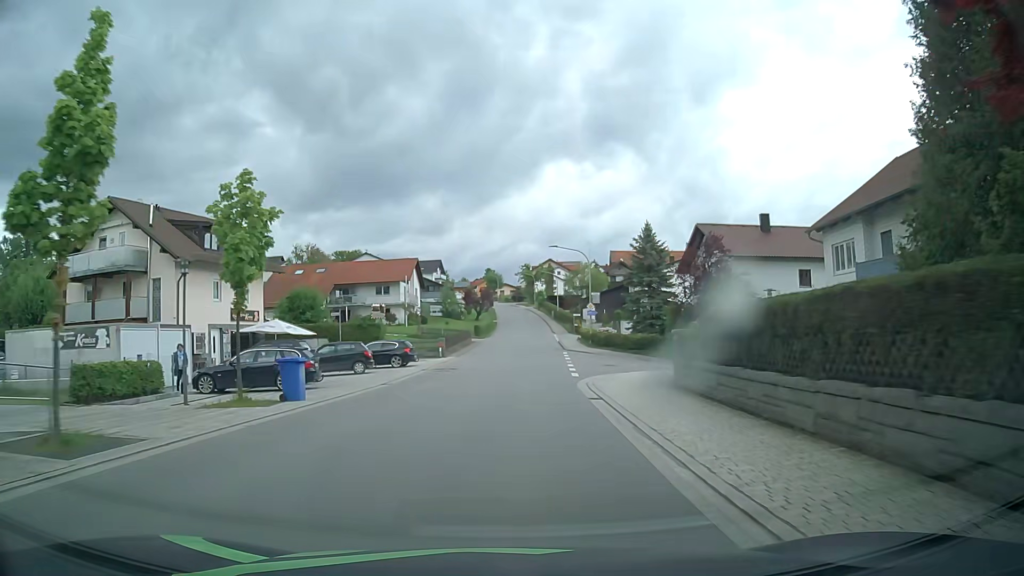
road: tertiary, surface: asphalt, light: Day
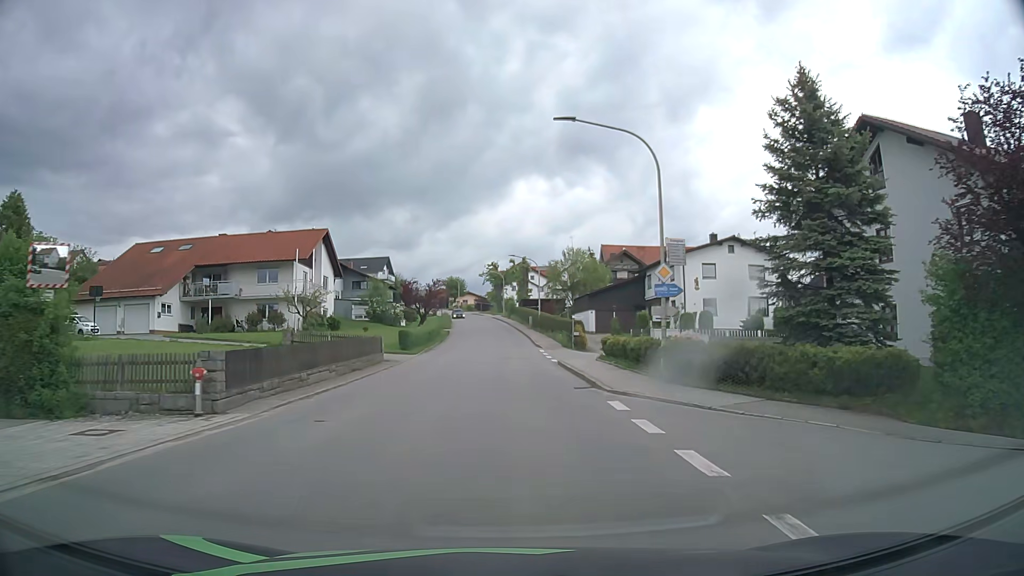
(+1.0, +30.8) m; +3°
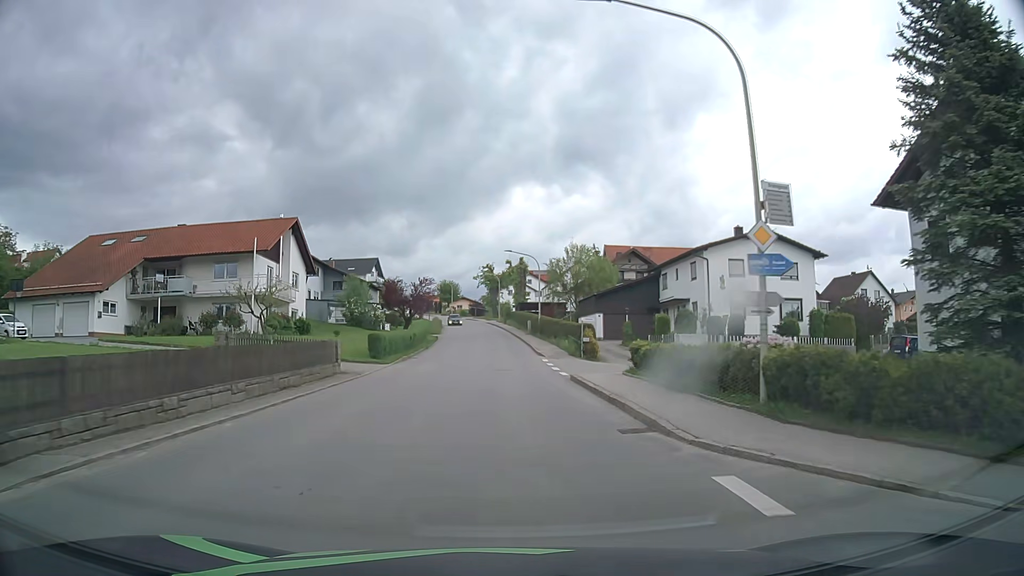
(0.0, +7.6) m; 0°
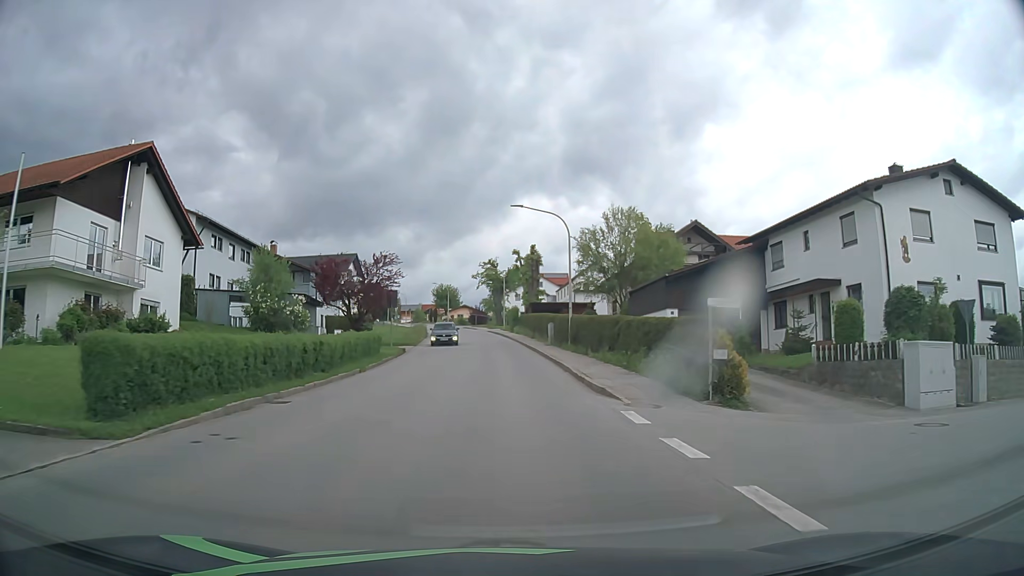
(0.0, +22.7) m; 0°
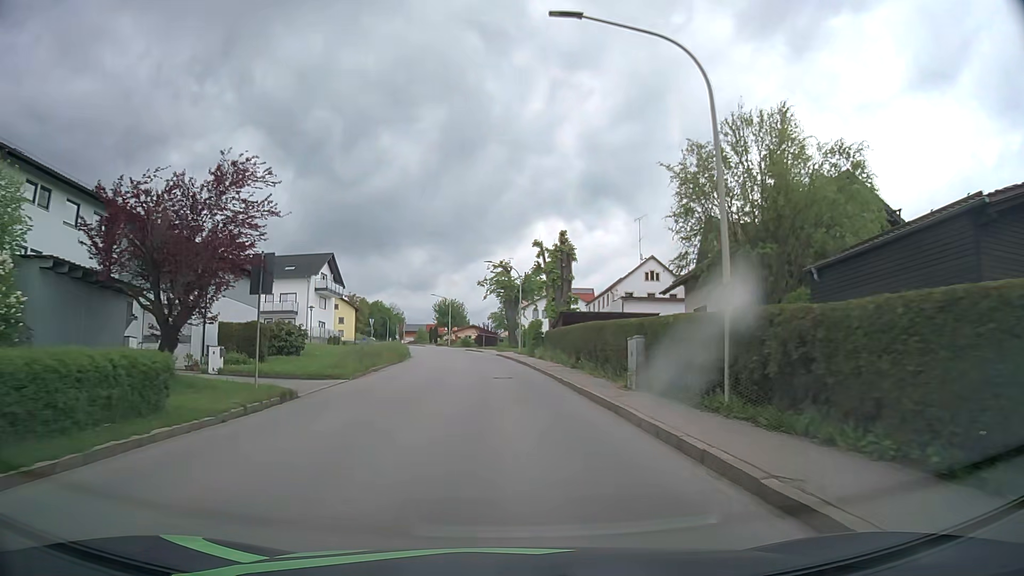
(-0.4, +22.4) m; -1°
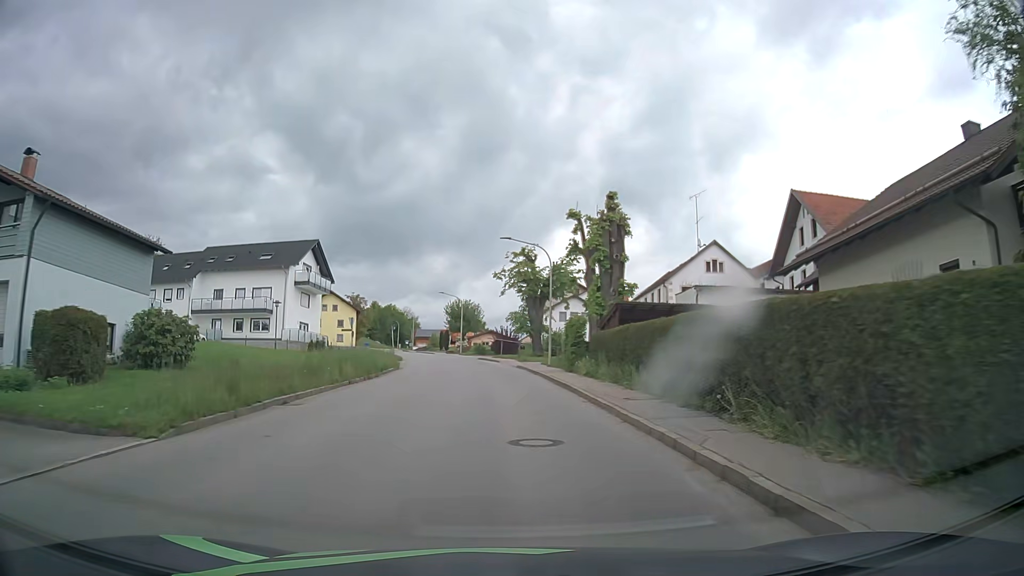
(-0.2, +14.9) m; -2°
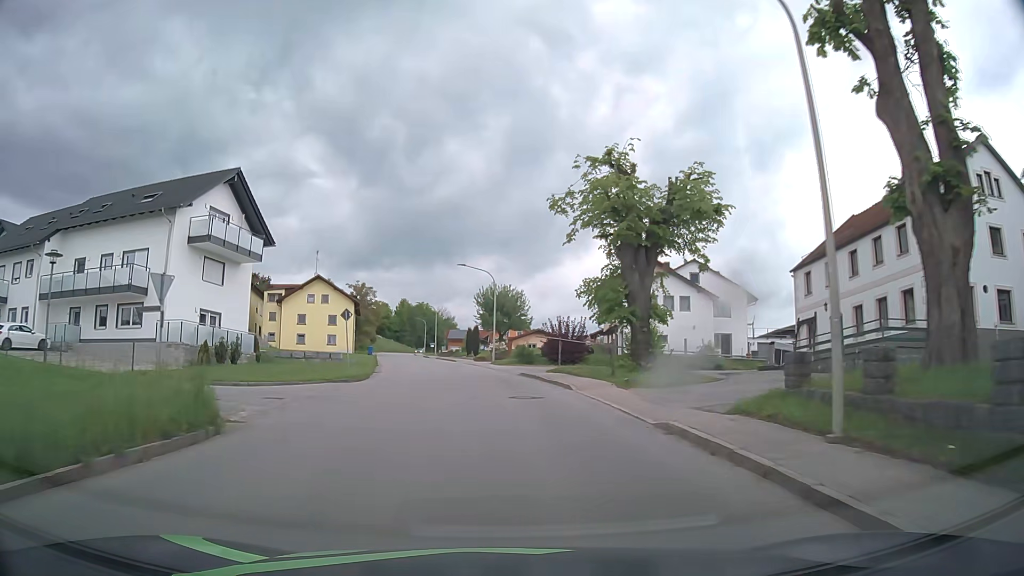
(-0.8, +30.3) m; -3°
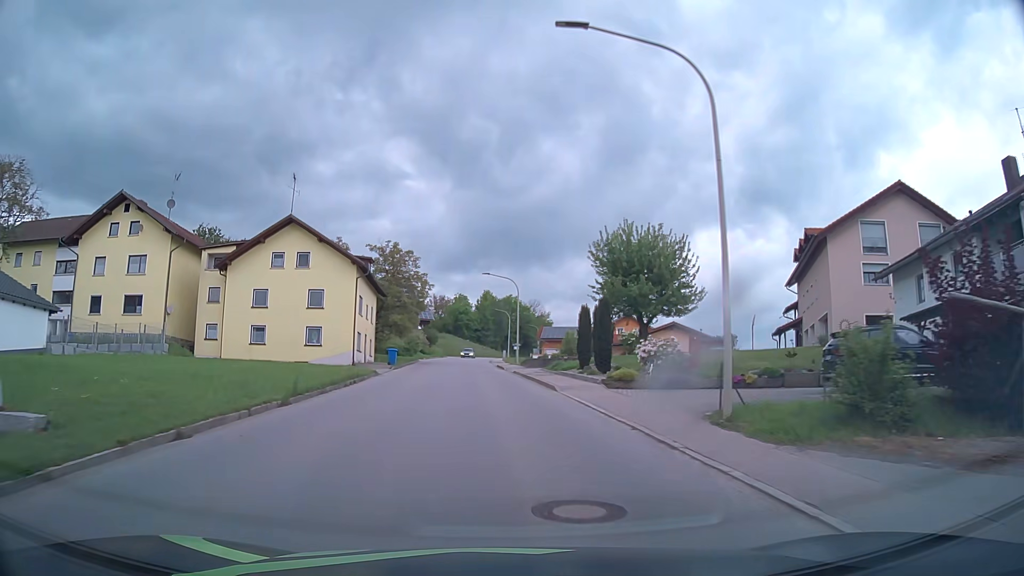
(-2.7, +38.8) m; -8°
(0, +10) (-1, +20) (-1, +30) (-2, +40) (-3, +50) (-3, +60) (-4, +70) (-4, +80) (-4, +90) (-4, +100) m
